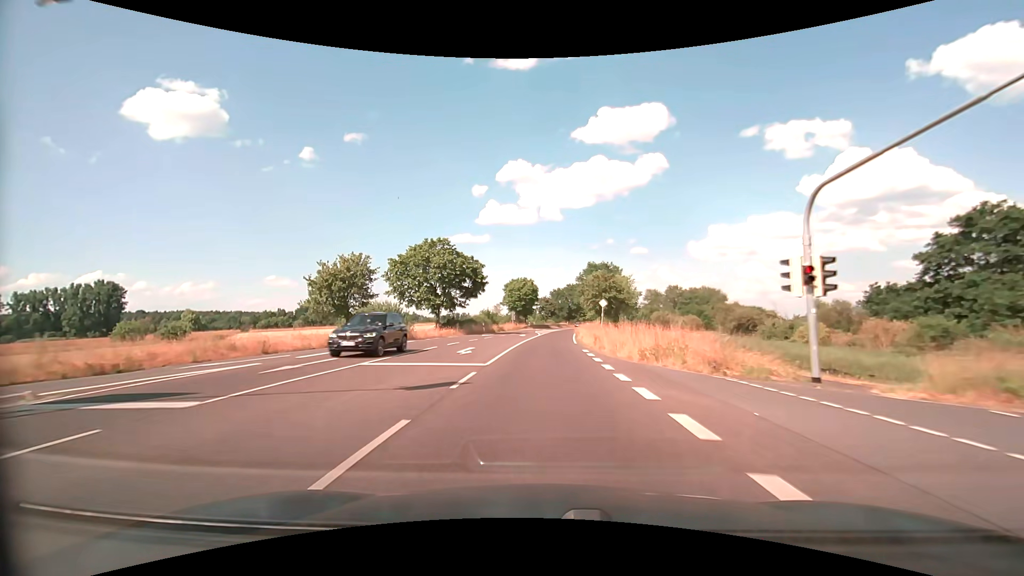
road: primary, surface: asphalt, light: Day
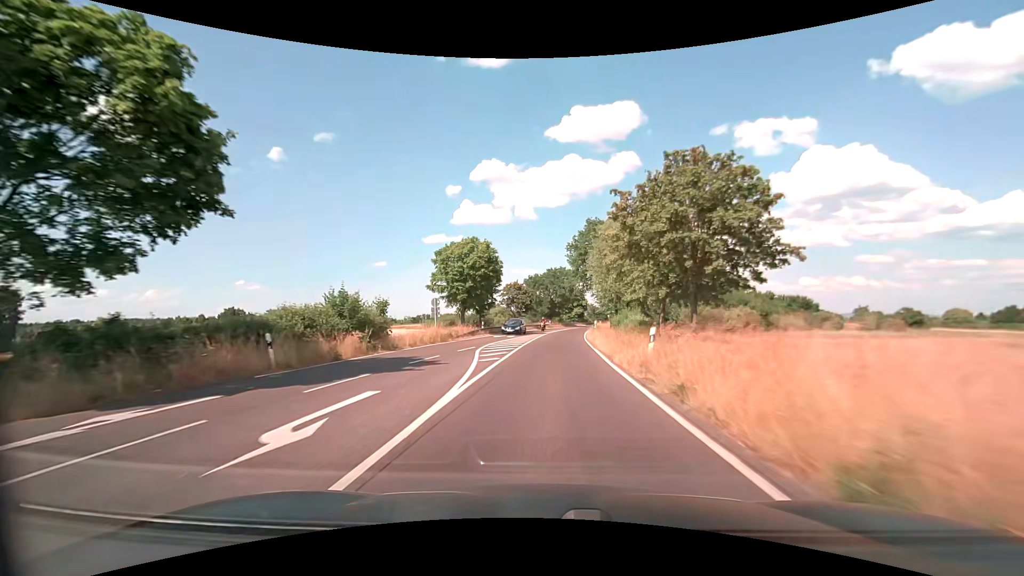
(+0.8, +43.1) m; +3°
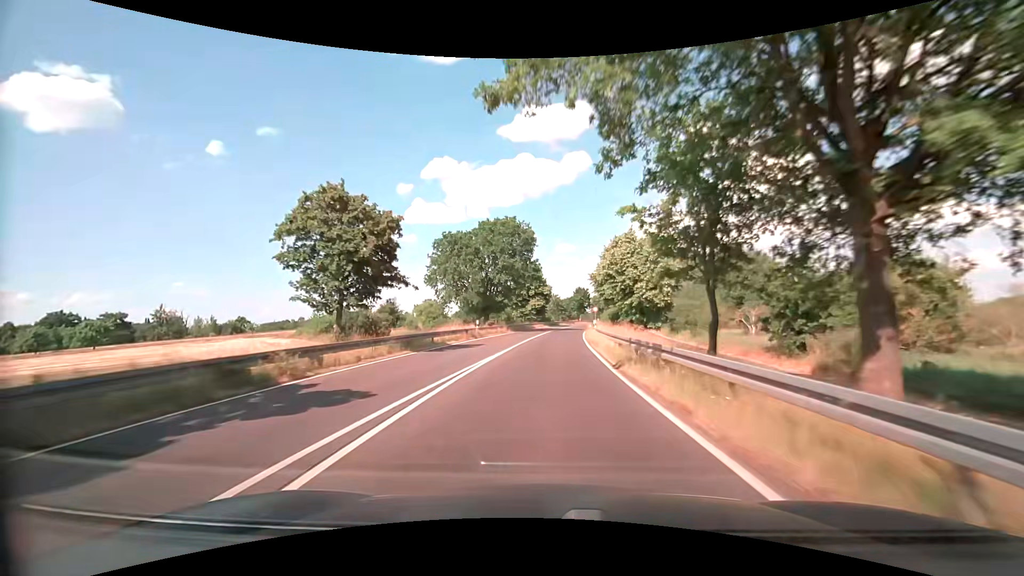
(+2.7, +53.7) m; +5°
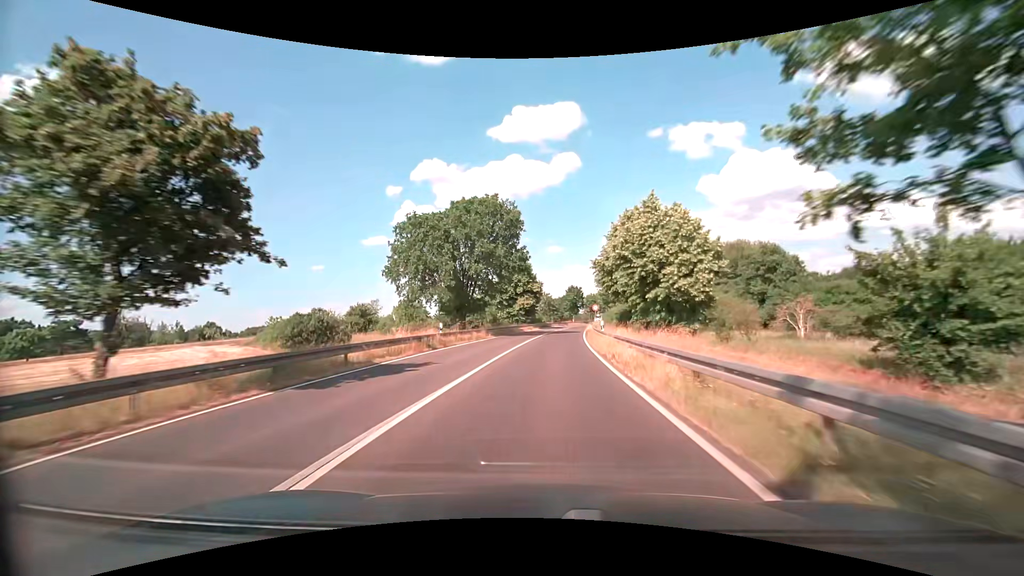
(+0.1, +10.7) m; +1°
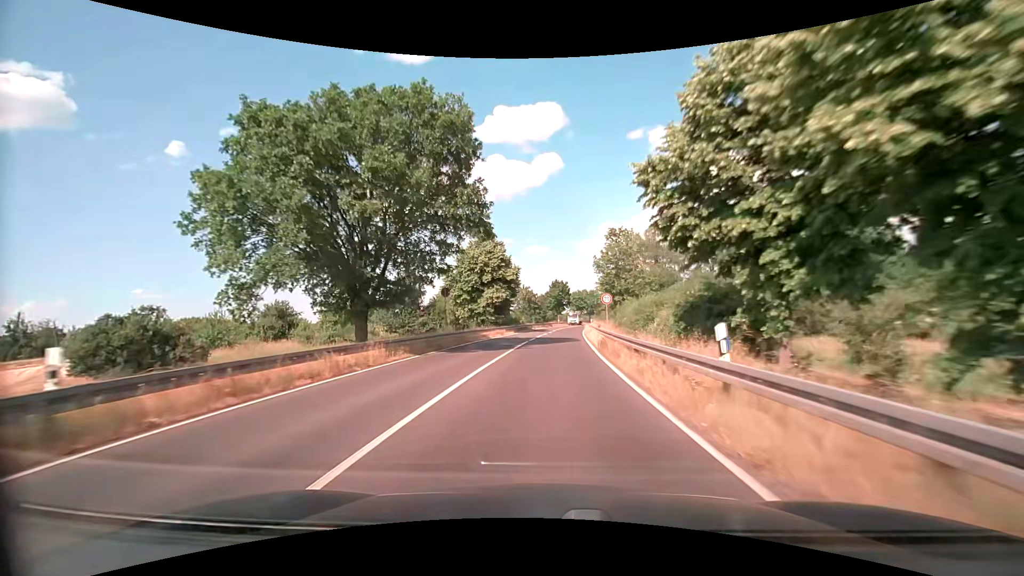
(+0.4, +21.5) m; +2°
(0, +10) (0, +20) (+1, +30) (+1, +40) (+2, +50) (+3, +60) (+4, +70) (+5, +80) (+7, +90) (+8, +100) m
